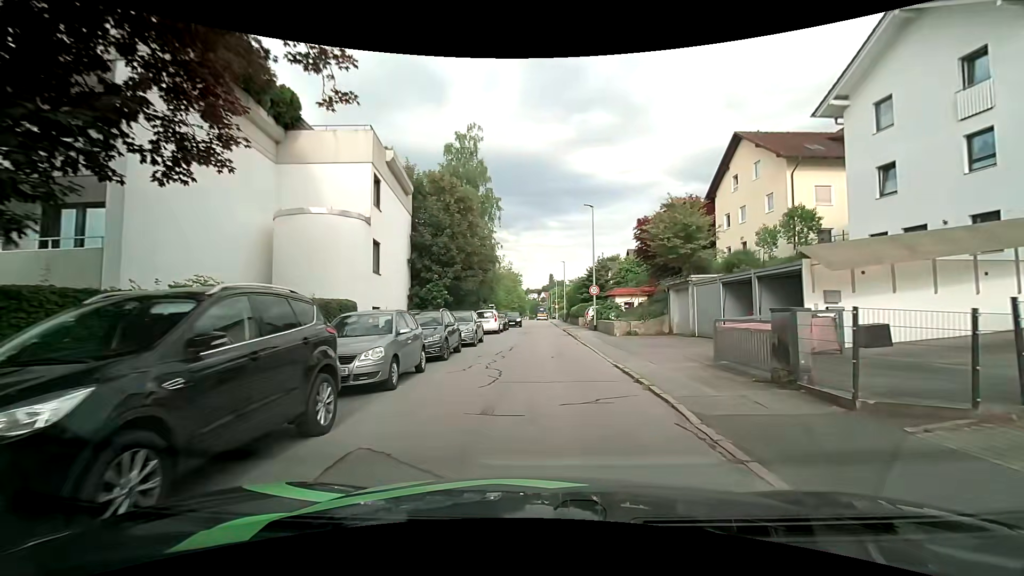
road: residential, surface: asphalt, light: Day
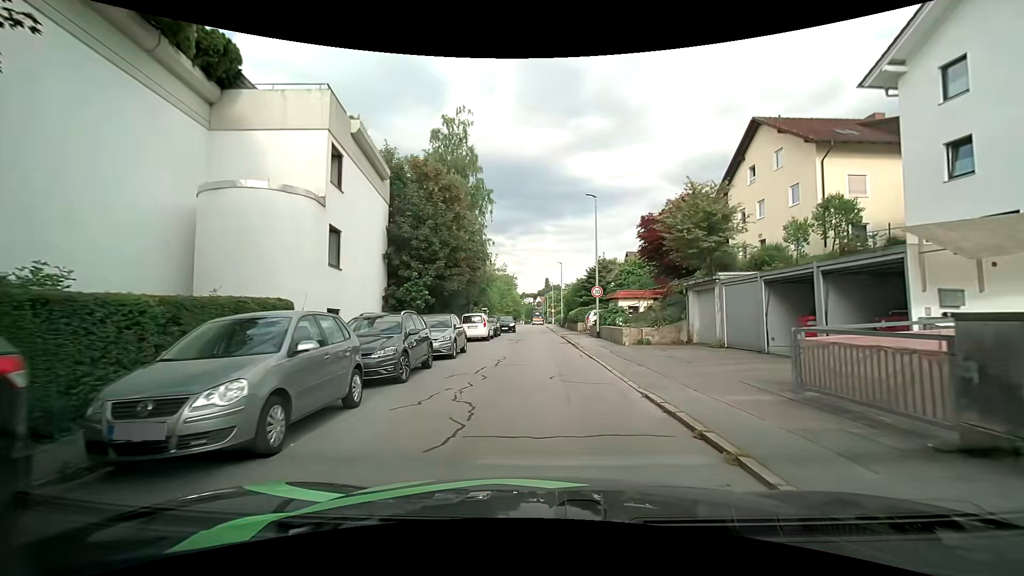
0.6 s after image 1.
(0.0, +3.9) m; +1°
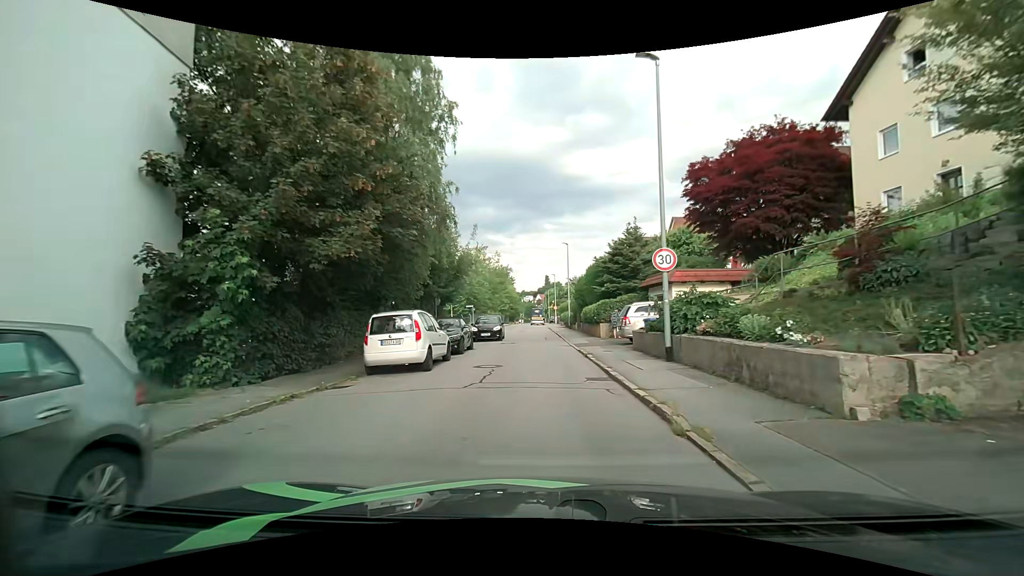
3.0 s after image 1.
(0.0, +15.4) m; 0°
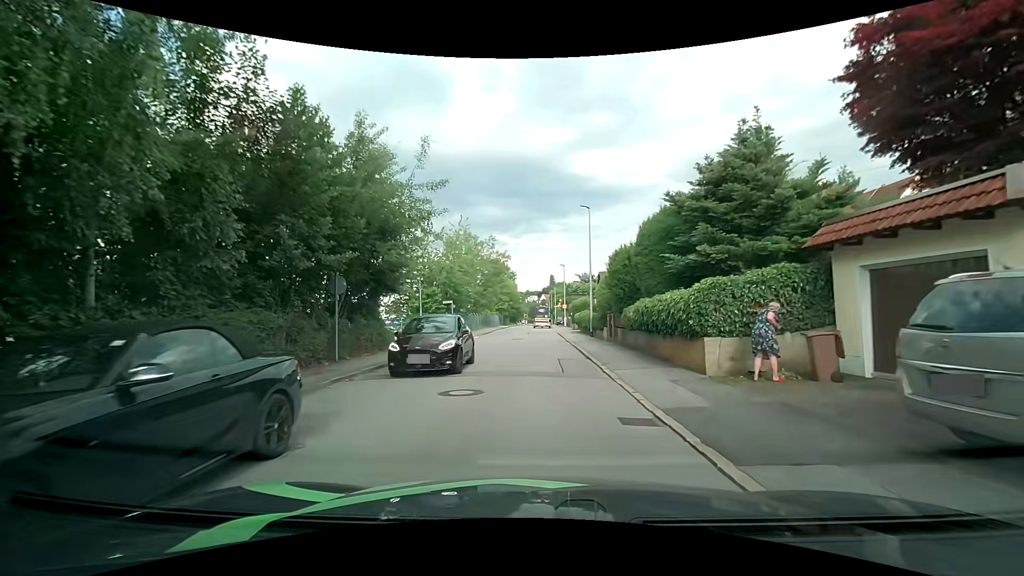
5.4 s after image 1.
(0.0, +16.1) m; -1°
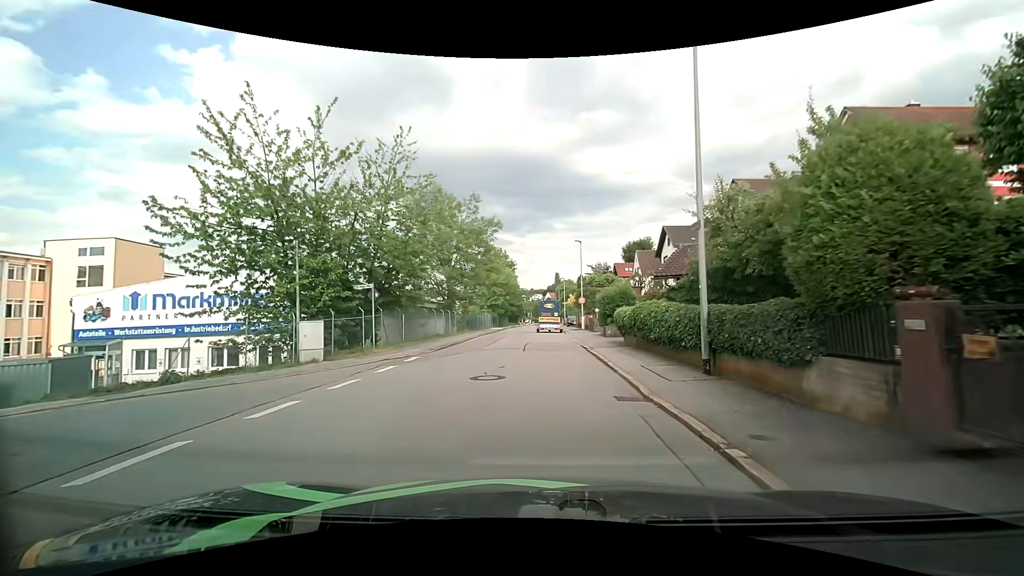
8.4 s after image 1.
(0.0, +20.3) m; 0°
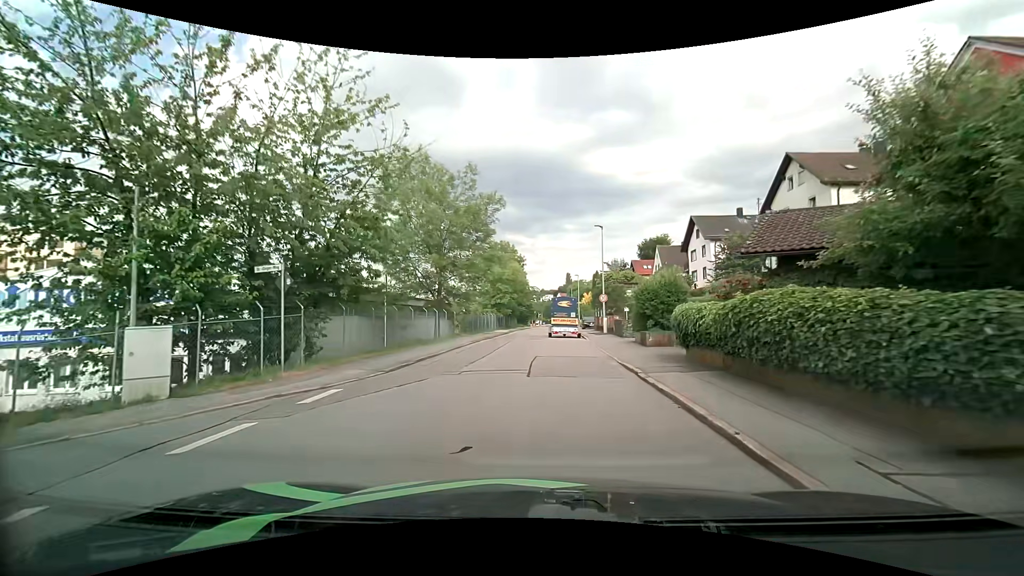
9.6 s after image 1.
(-0.1, +8.0) m; -1°
